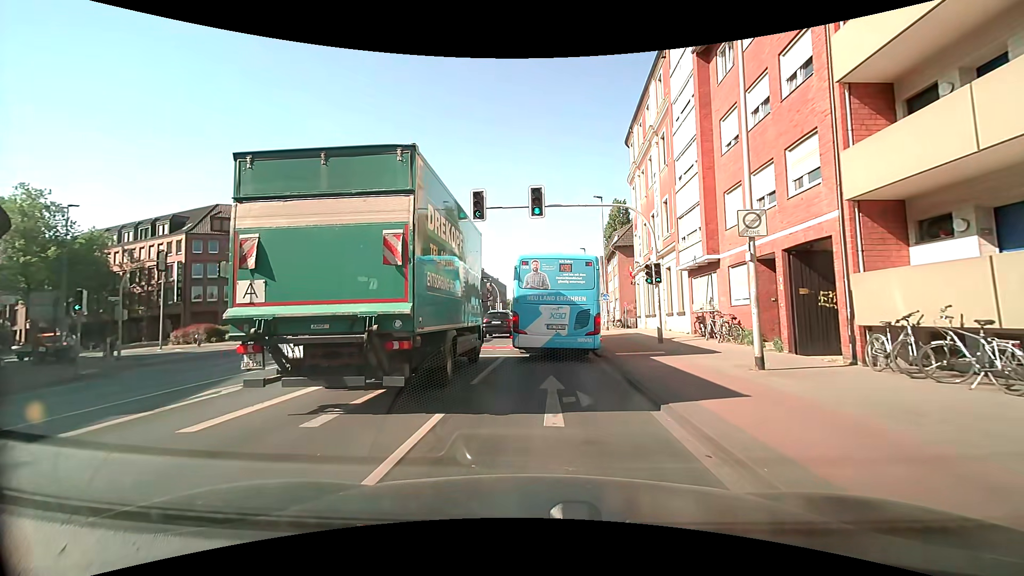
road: secondary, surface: asphalt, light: Day
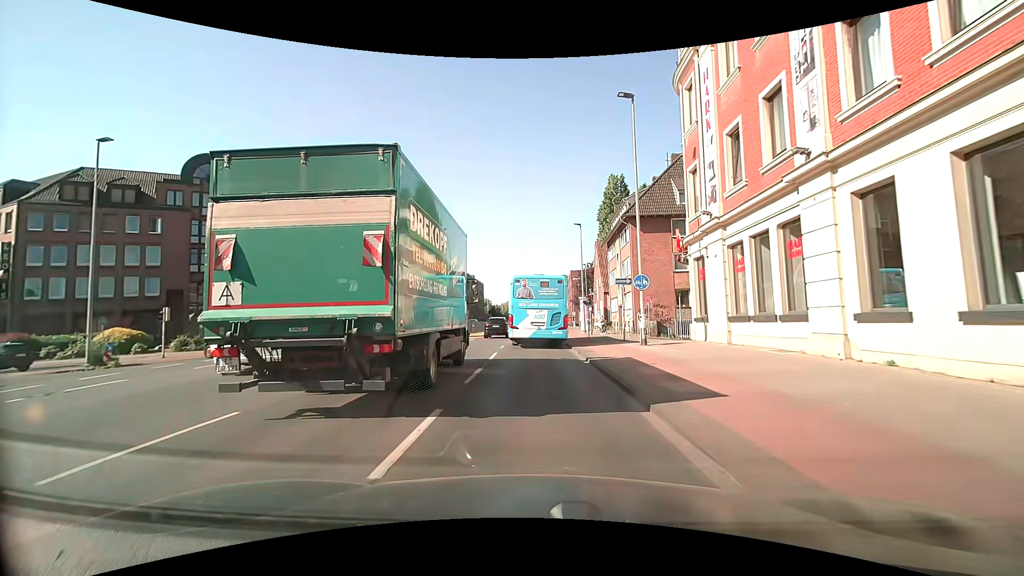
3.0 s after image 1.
(+0.3, +18.7) m; +2°
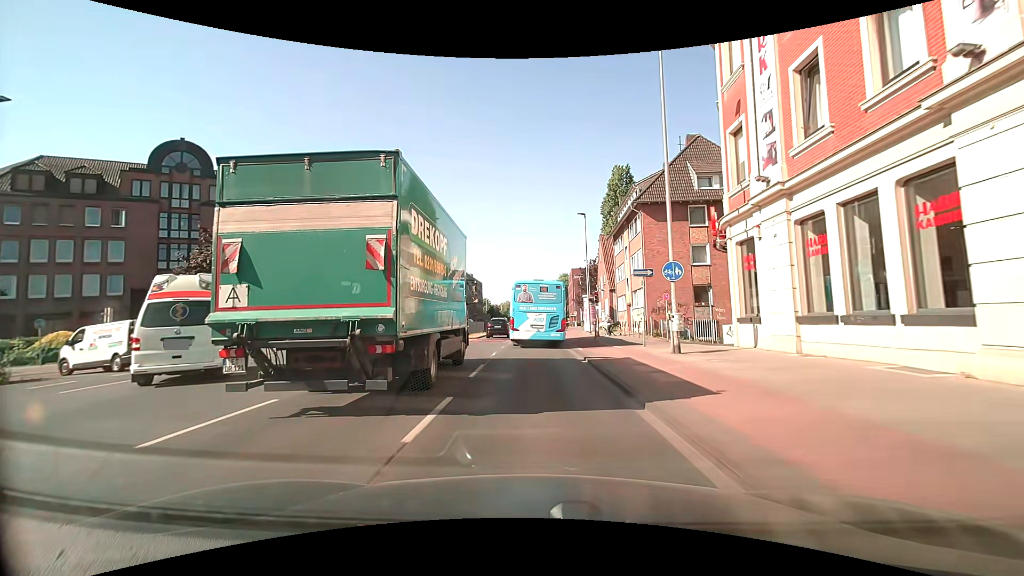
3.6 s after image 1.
(0.0, +4.7) m; 0°
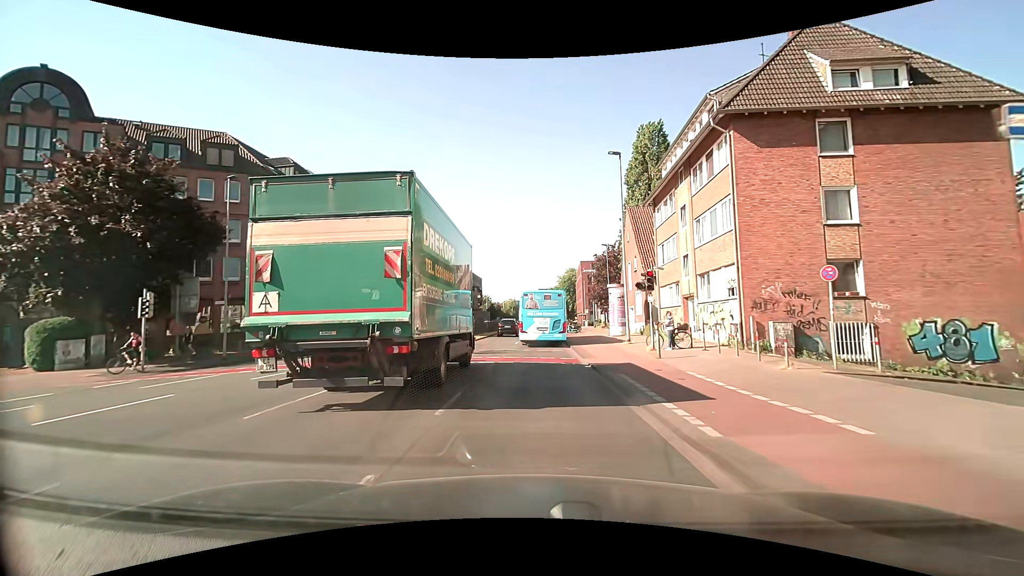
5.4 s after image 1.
(+0.1, +15.9) m; 0°
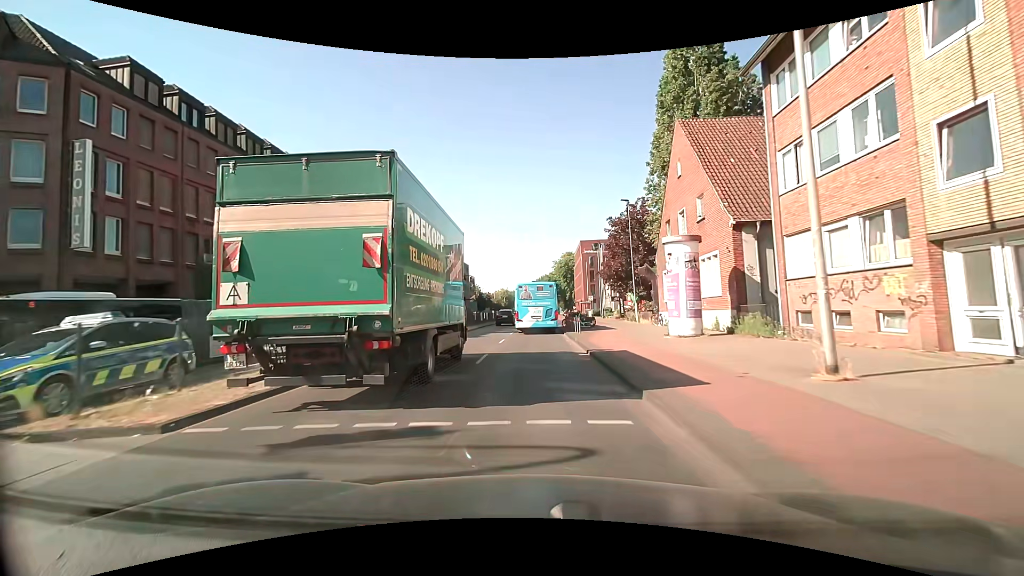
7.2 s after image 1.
(+0.1, +18.6) m; +1°
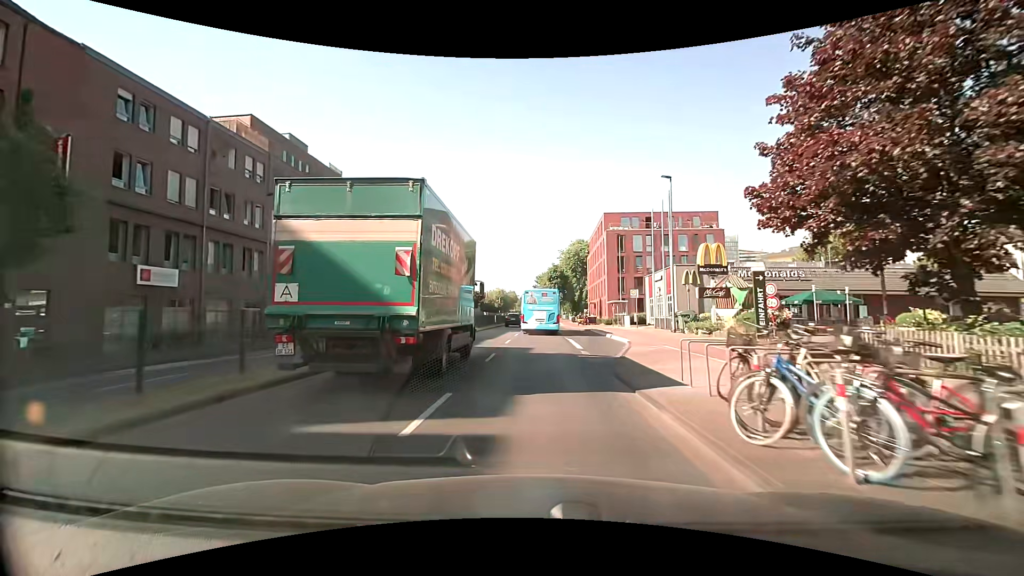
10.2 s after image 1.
(-0.1, +34.6) m; 0°
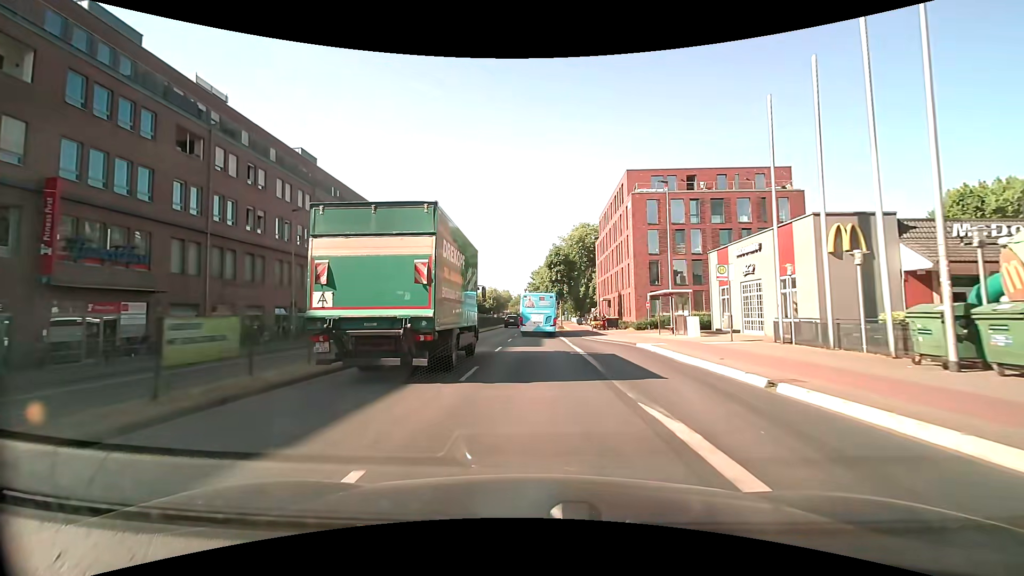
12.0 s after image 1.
(+0.1, +22.2) m; 0°
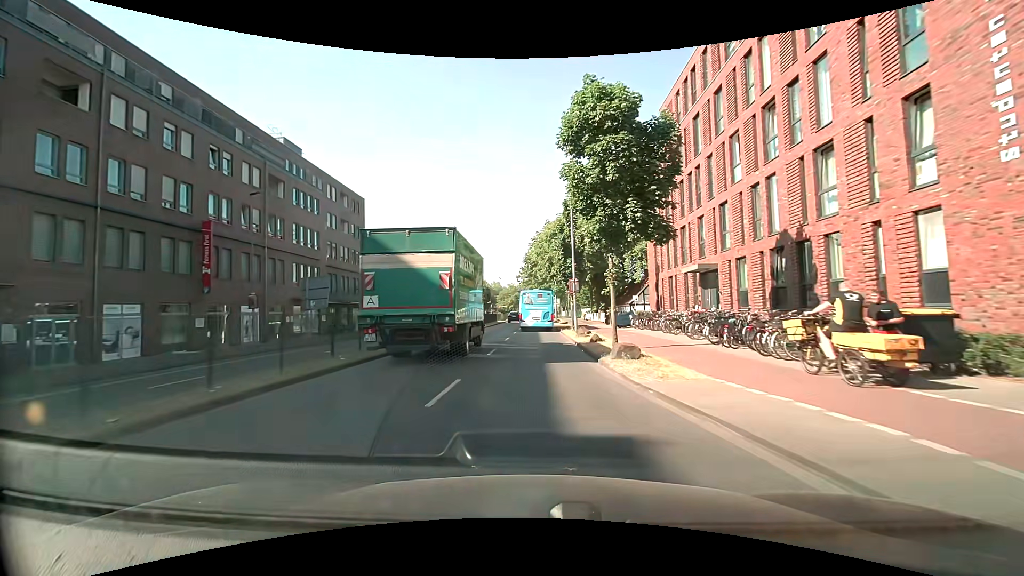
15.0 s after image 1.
(+0.1, +39.1) m; 0°
(0, +10) (0, +20) (0, +30) (0, +40) (0, +50) (0, +60) (+1, +70) (+1, +80) (+1, +90) (+1, +100) m
